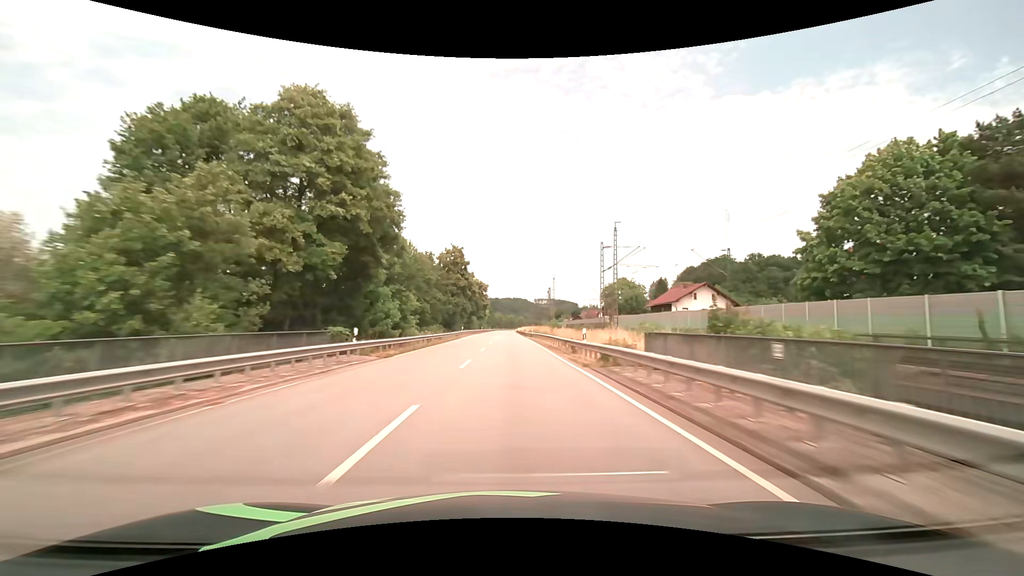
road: primary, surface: asphalt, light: Day
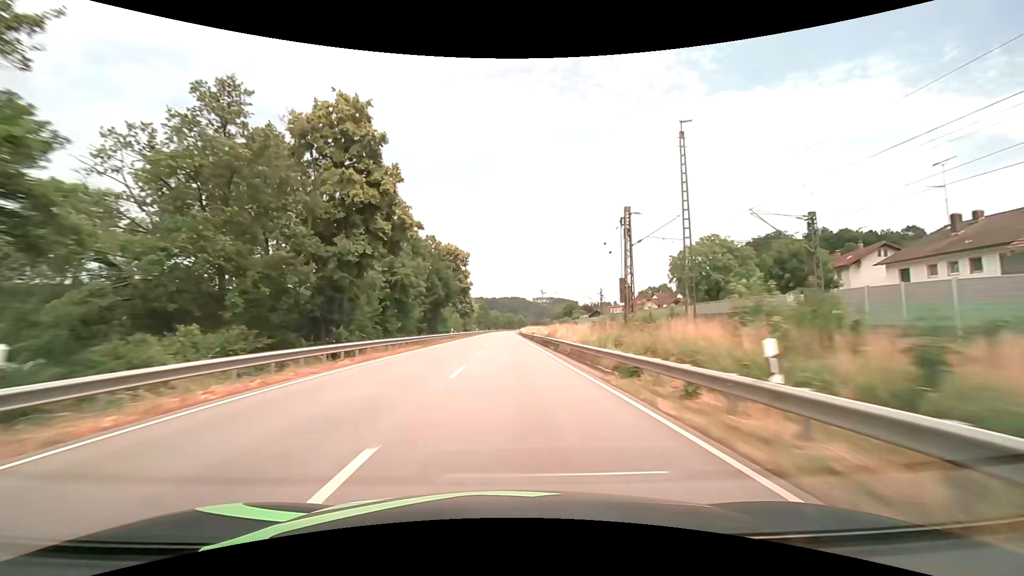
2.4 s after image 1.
(+0.2, +63.3) m; 0°
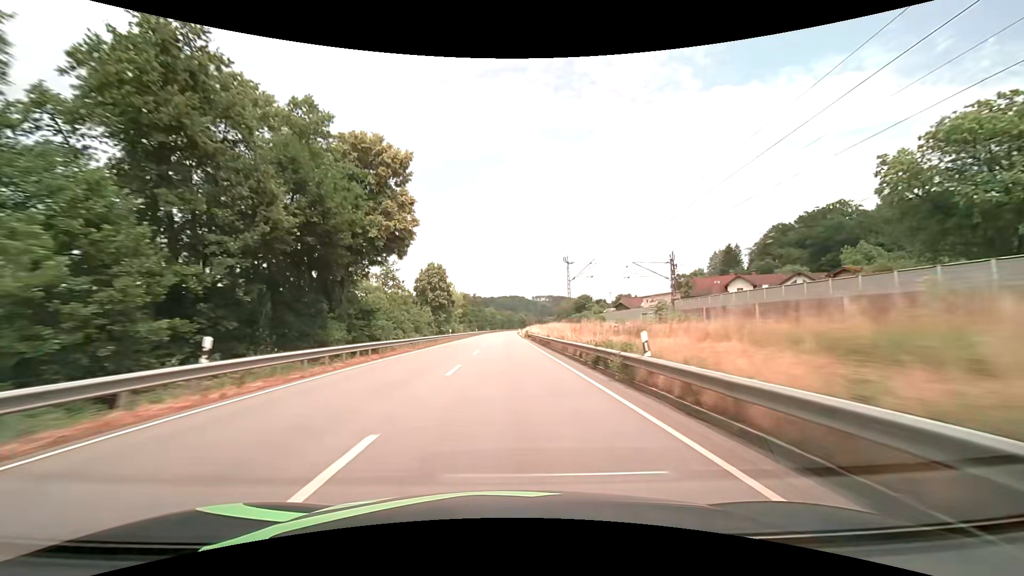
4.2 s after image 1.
(0.0, +47.5) m; 0°
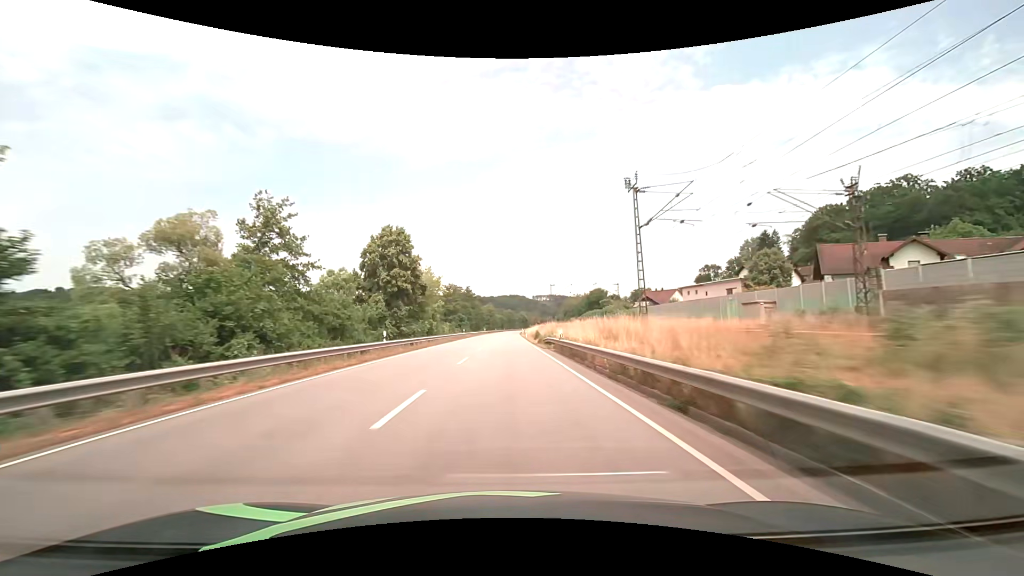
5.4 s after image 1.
(-0.1, +31.7) m; 0°
(0, +10) (0, +20) (0, +30) (0, +40) (0, +50) (0, +60) (0, +70) (0, +80) (0, +90) (0, +100) m
